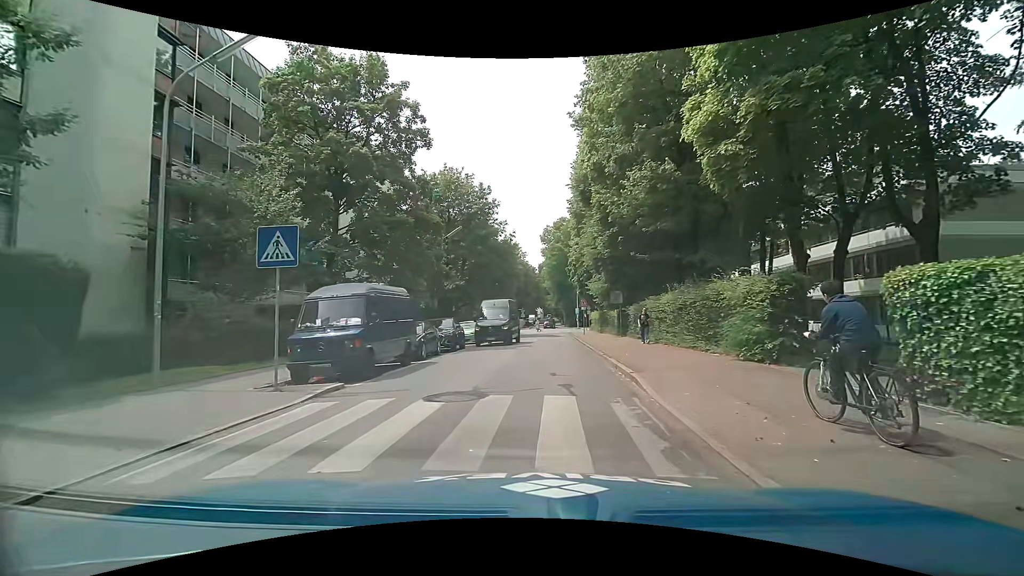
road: tertiary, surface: asphalt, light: Day
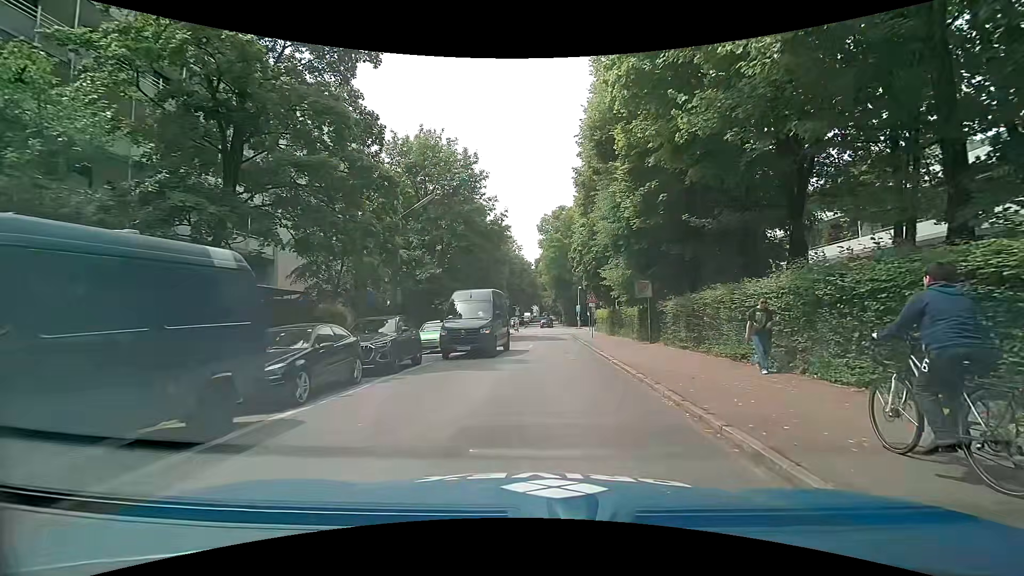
(-0.1, +9.2) m; -2°
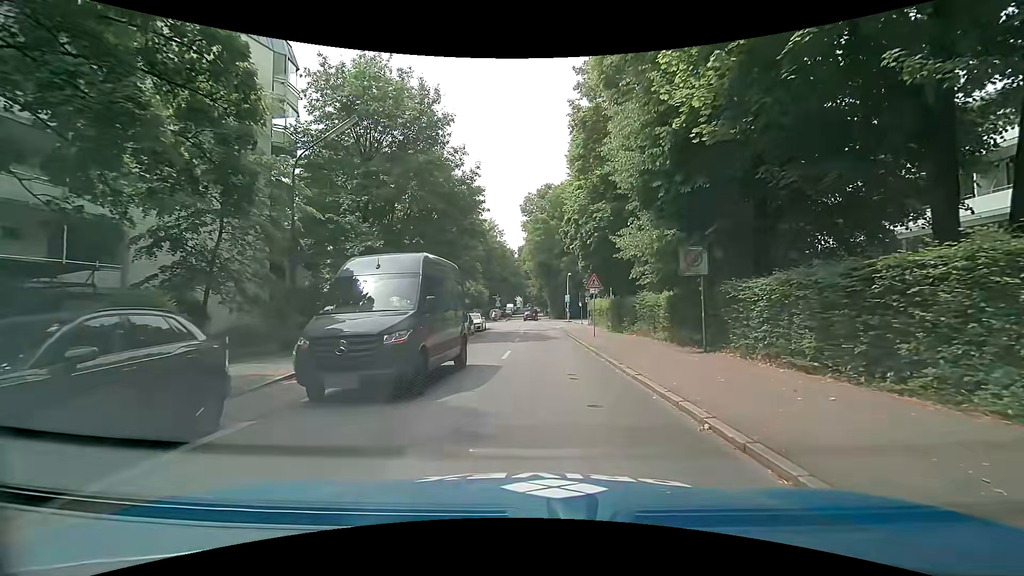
(+0.4, +9.9) m; +3°
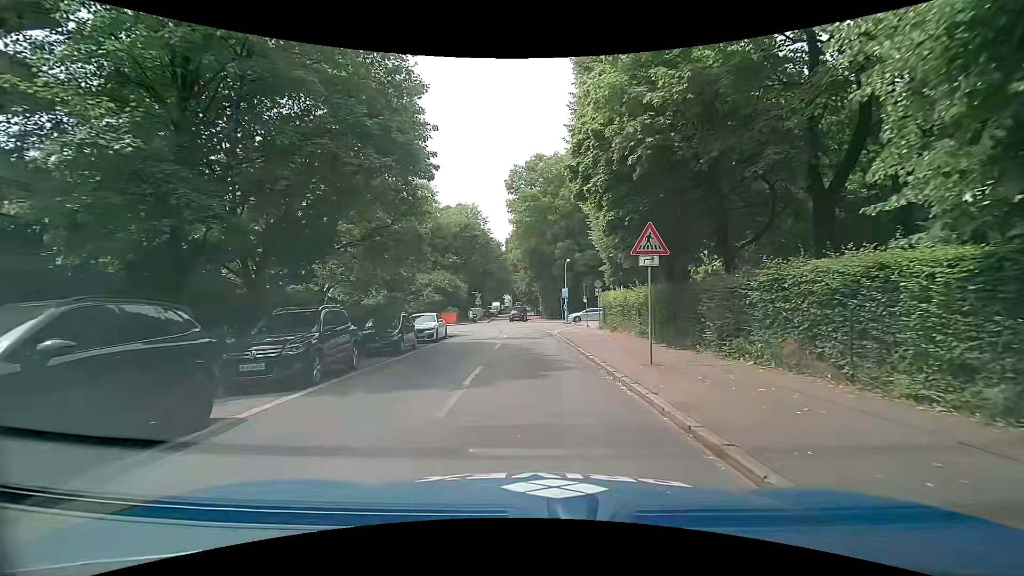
(+0.1, +14.6) m; 0°
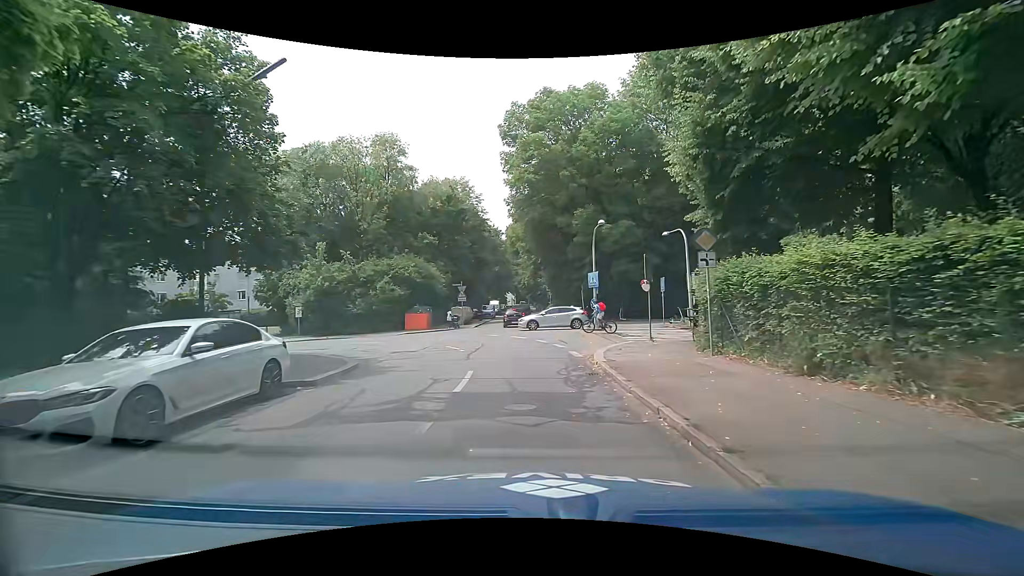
(+0.1, +18.9) m; +1°
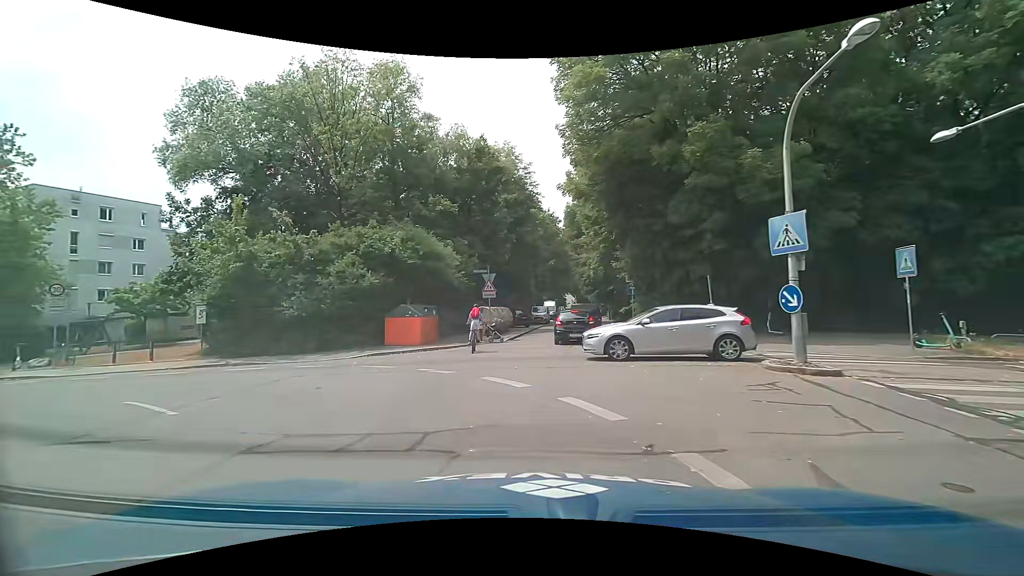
(-0.5, +17.4) m; -7°
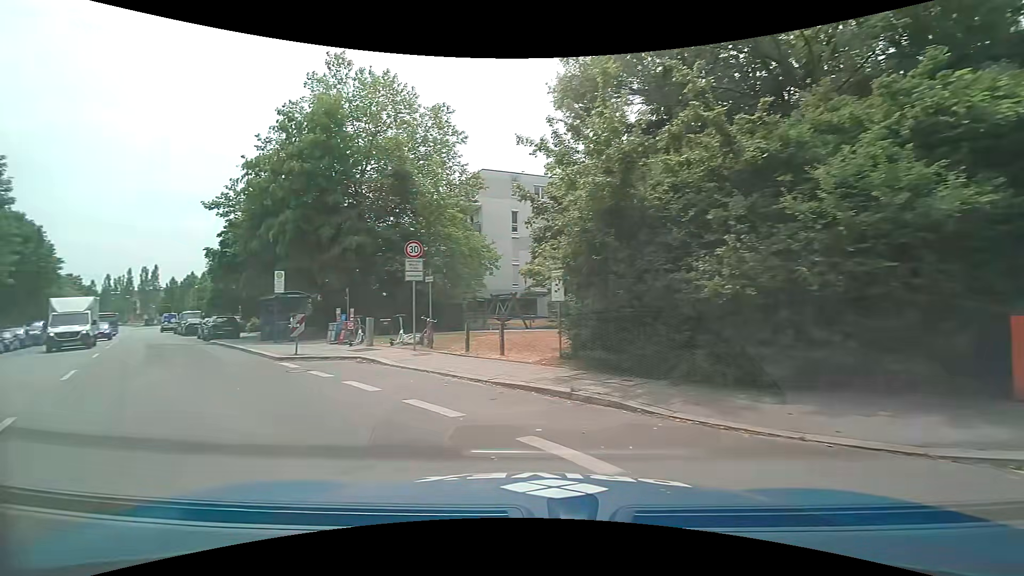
(-4.6, +12.9) m; -47°
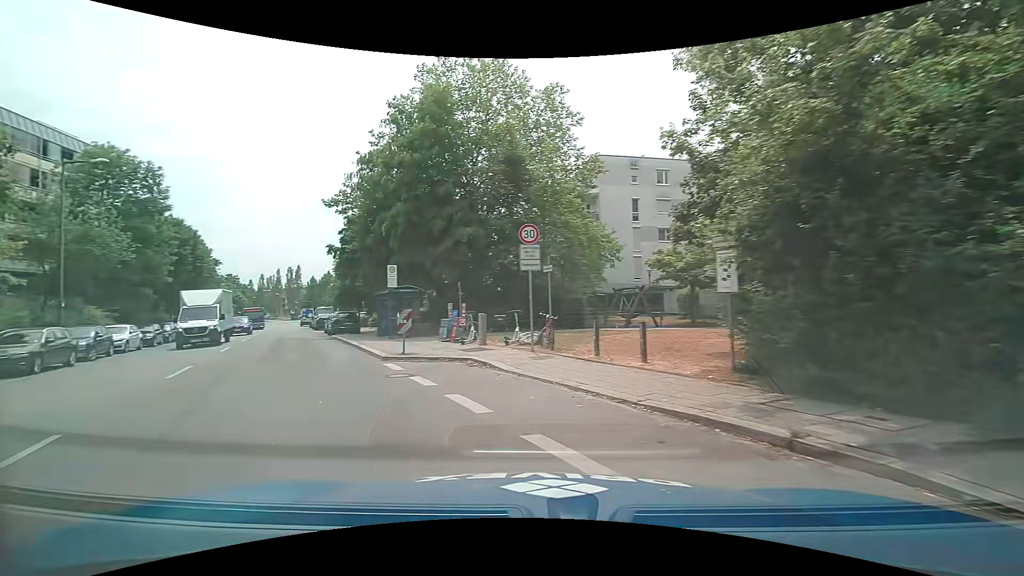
(-0.3, +2.8) m; -13°
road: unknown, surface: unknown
(-3, +9) (-8, +18) (-12, +27) (-17, +36) (-21, +45) (-26, +54) (-30, +63) (-35, +72) (-40, +81) (-44, +90) m
